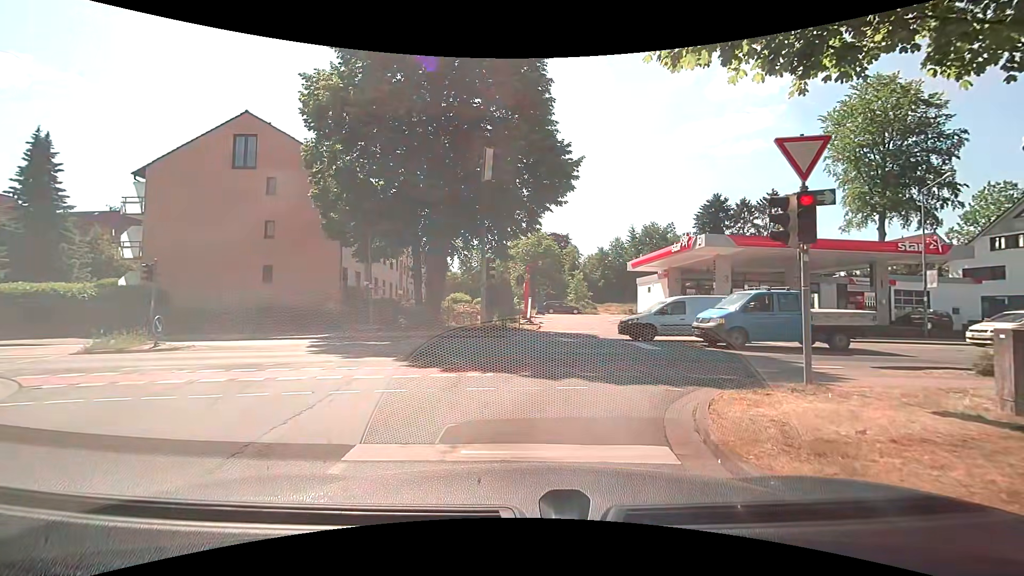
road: residential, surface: asphalt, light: Day
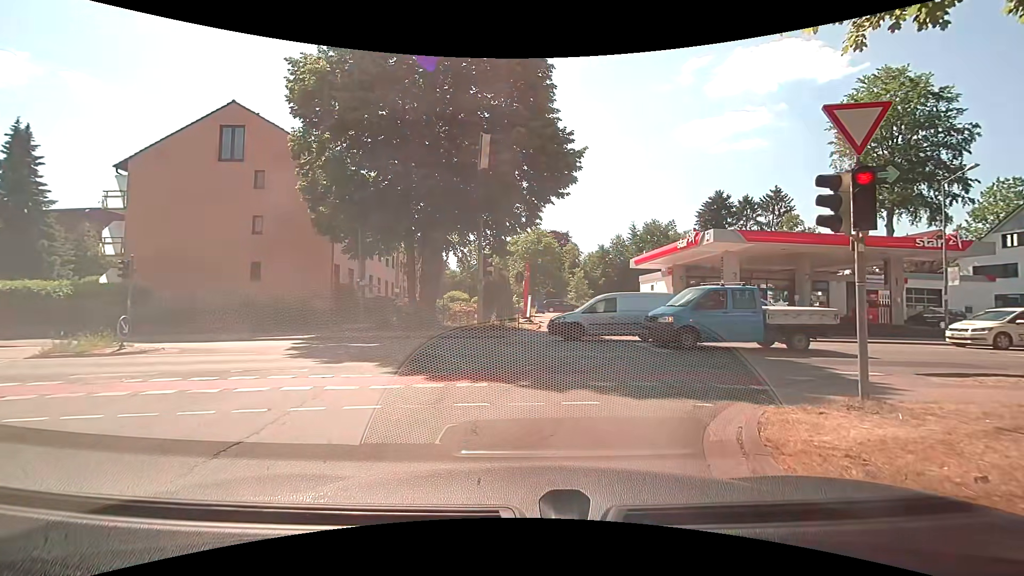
(0.0, +1.2) m; +2°
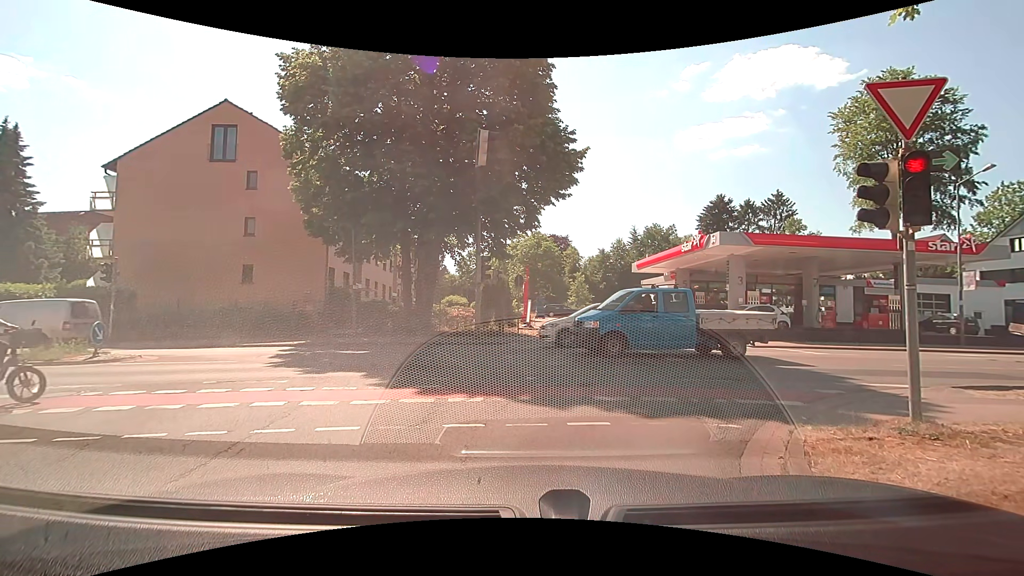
(0.0, +0.8) m; 0°
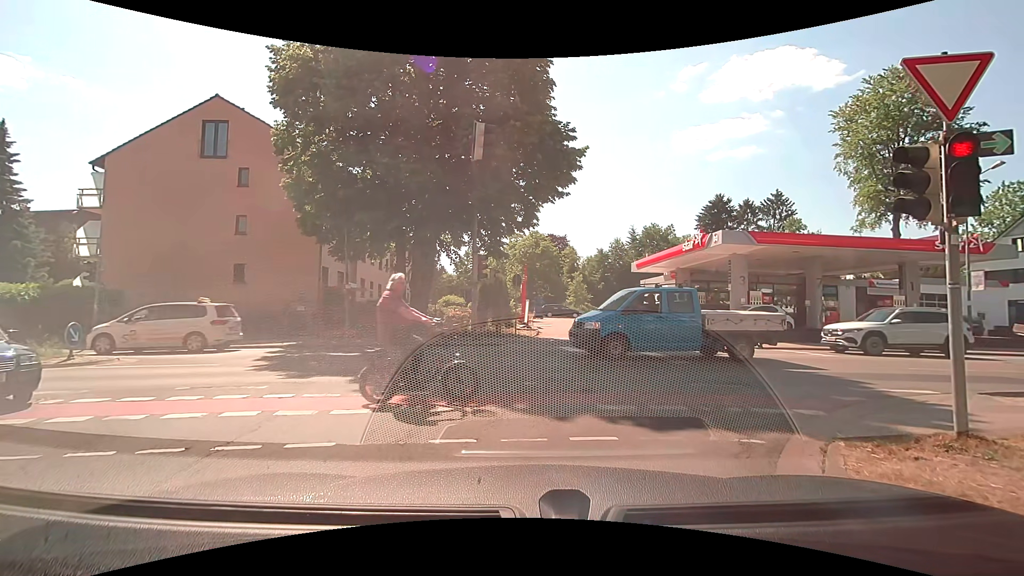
(0.0, +0.6) m; 0°
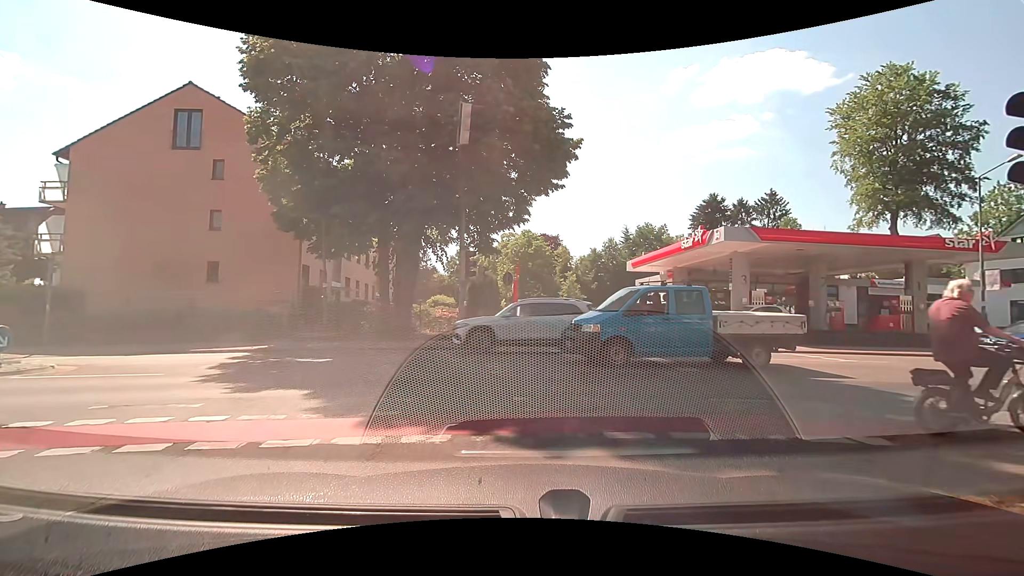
(0.0, +1.5) m; 0°
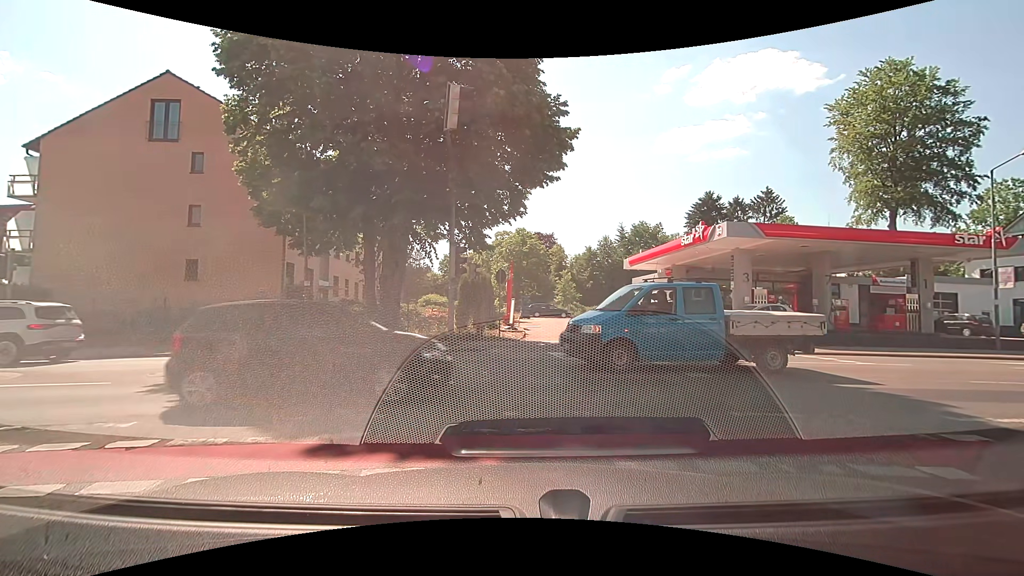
(0.0, +1.0) m; 0°
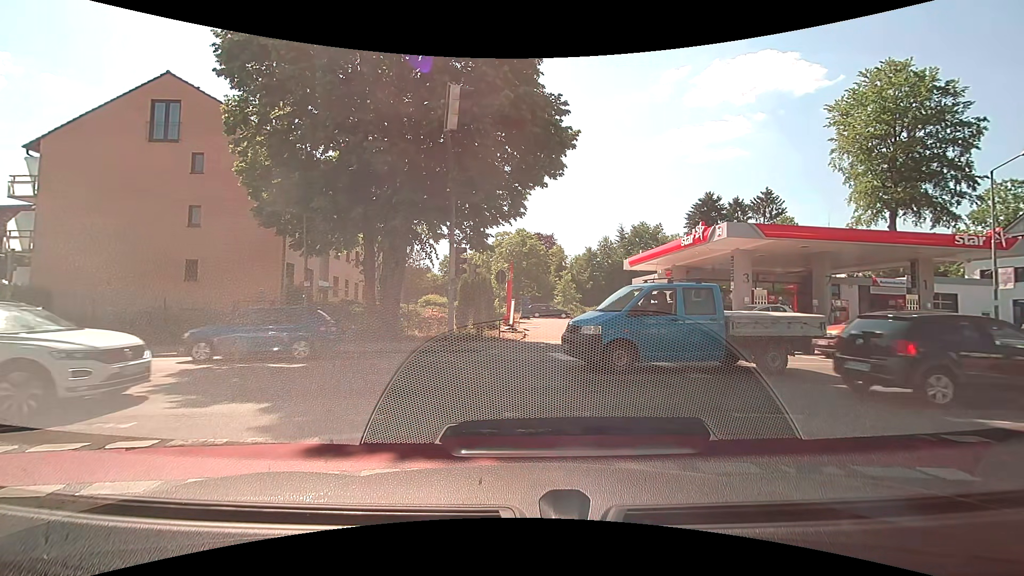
(0.0, +0.1) m; 0°
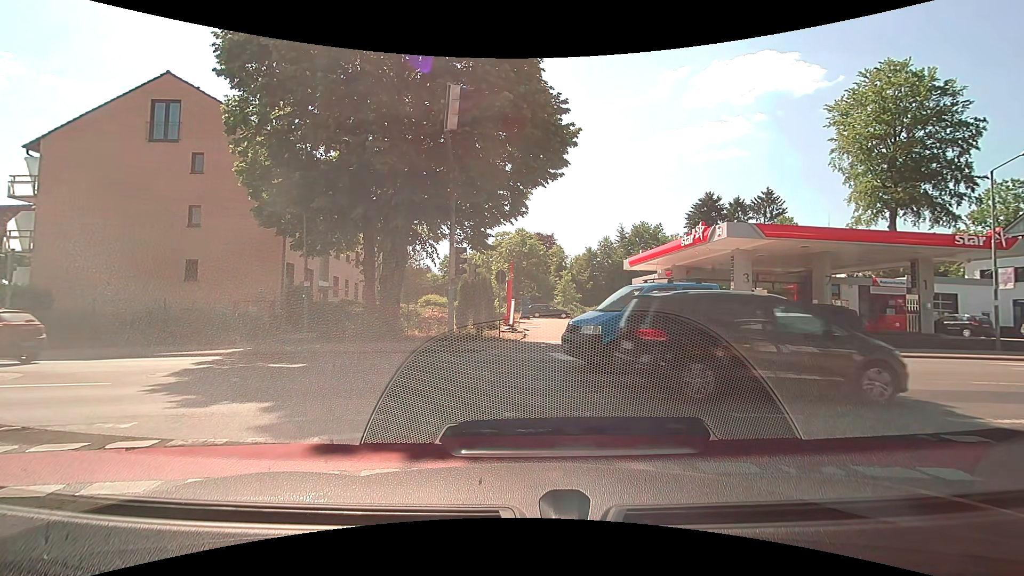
(0.0, 0.0) m; 0°
